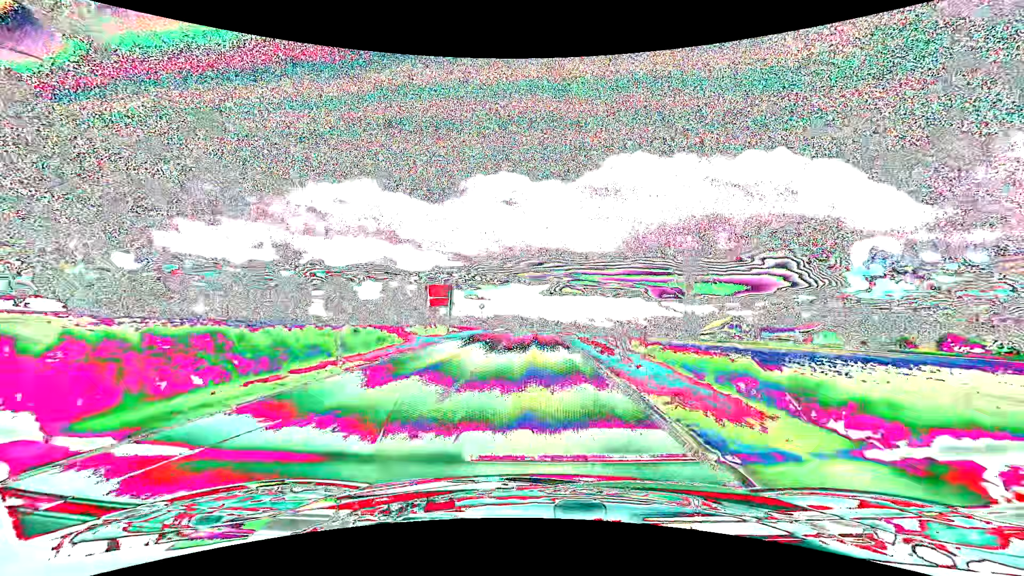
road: tertiary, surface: asphalt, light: Day
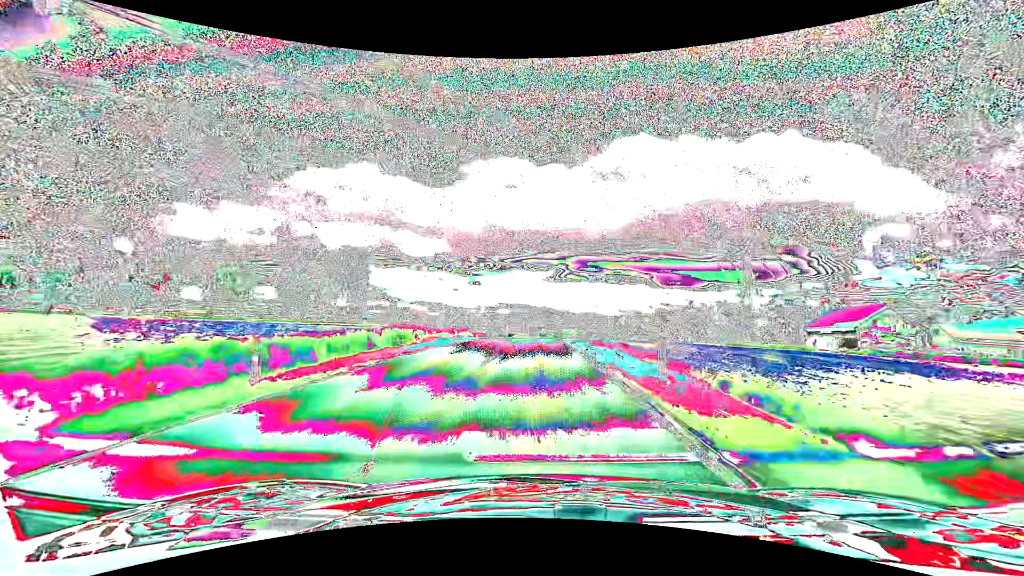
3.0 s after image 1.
(-0.3, +56.5) m; -1°
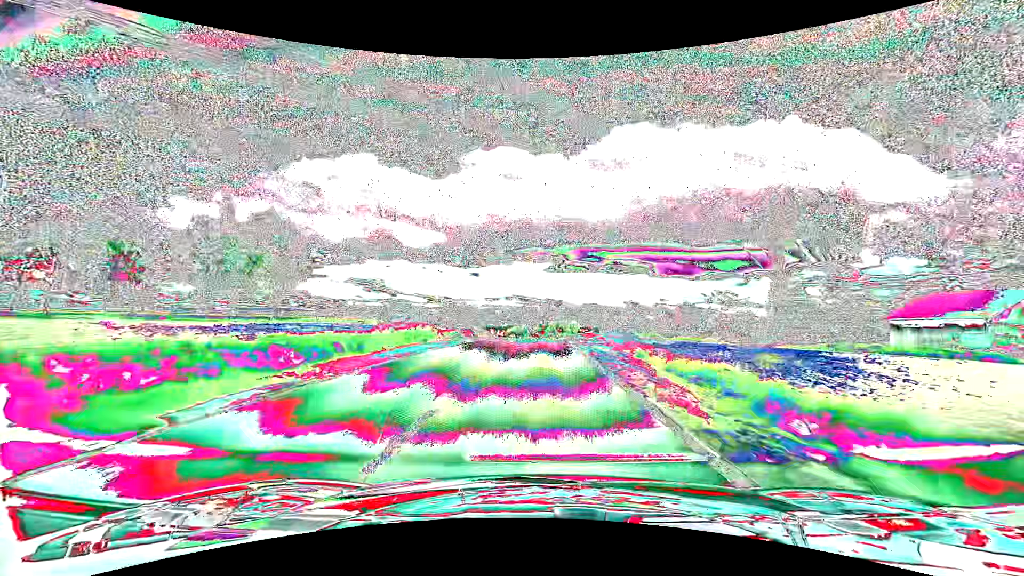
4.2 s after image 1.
(0.0, +22.4) m; 0°
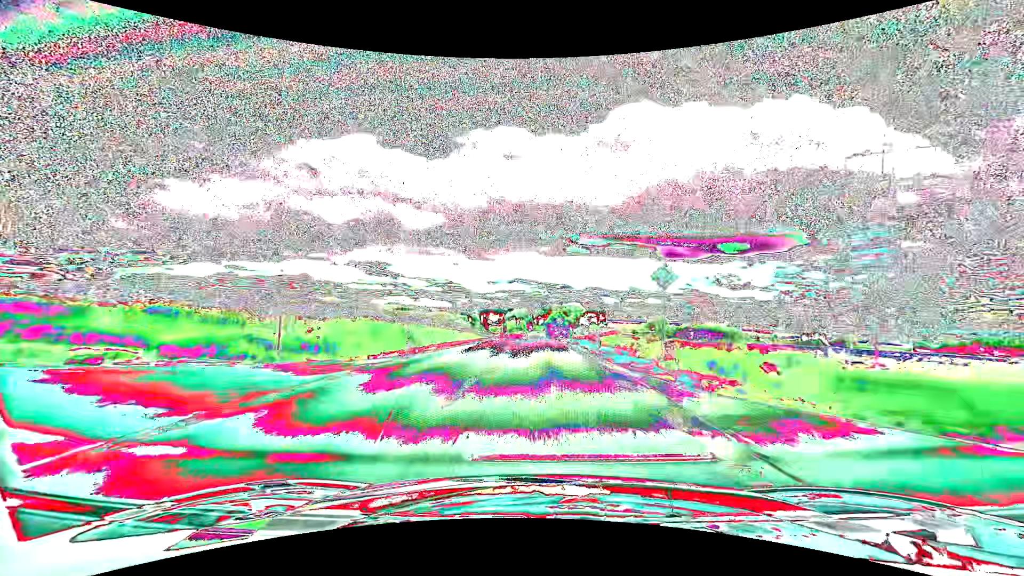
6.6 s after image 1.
(-0.1, +45.4) m; 0°
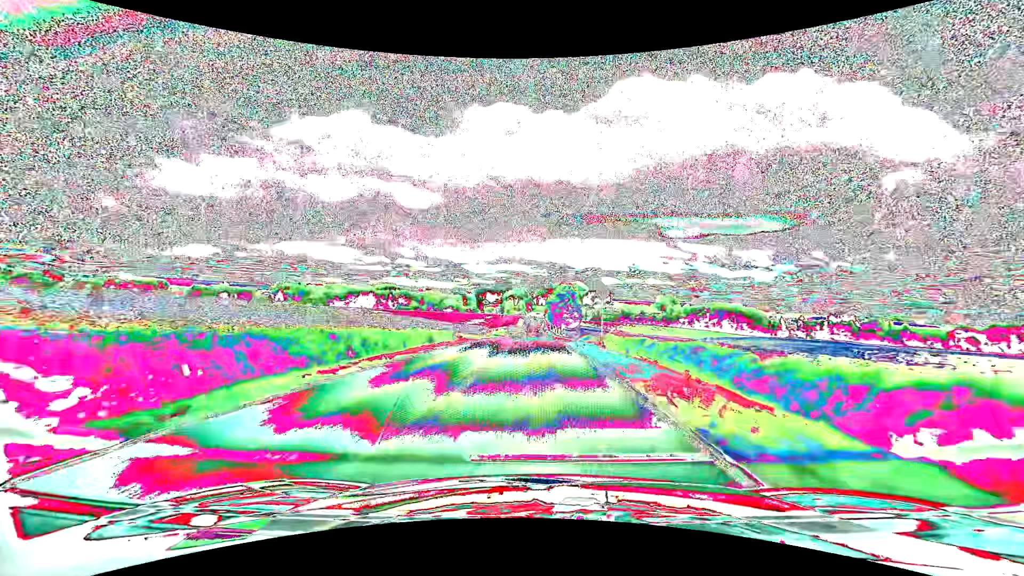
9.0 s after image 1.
(0.0, +47.4) m; 0°
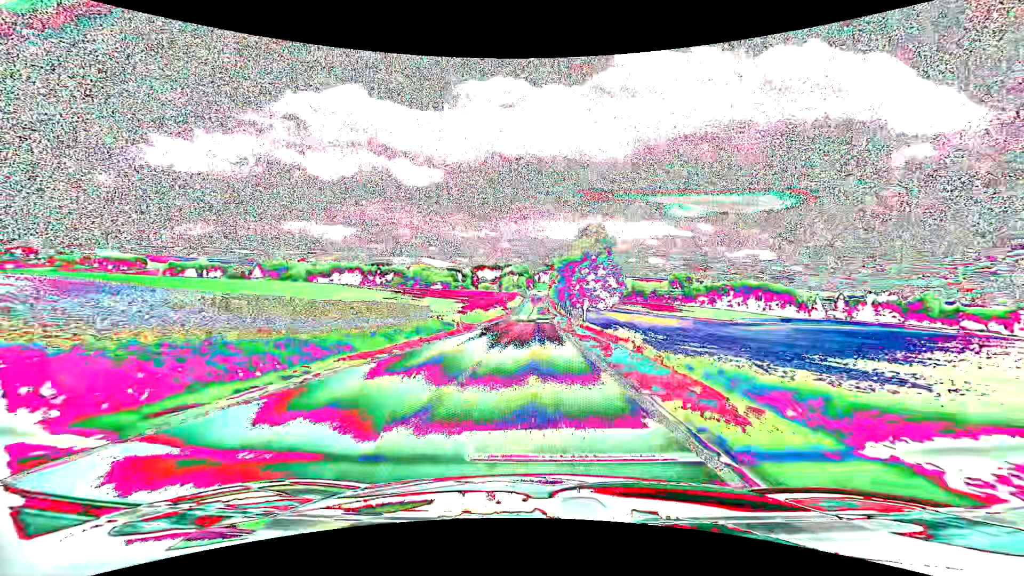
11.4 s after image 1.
(0.0, +49.9) m; 0°
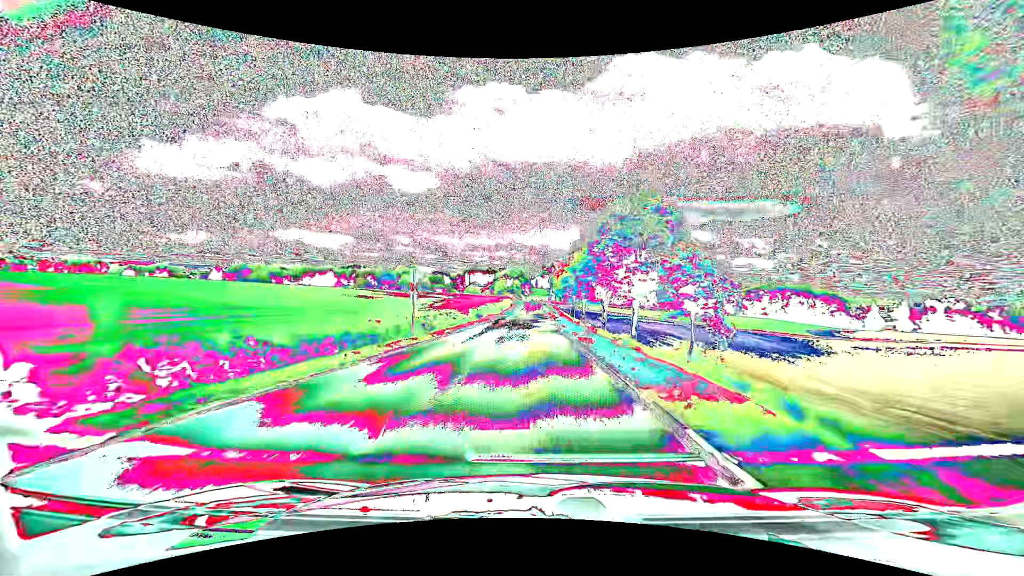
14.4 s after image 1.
(+0.1, +64.0) m; +1°
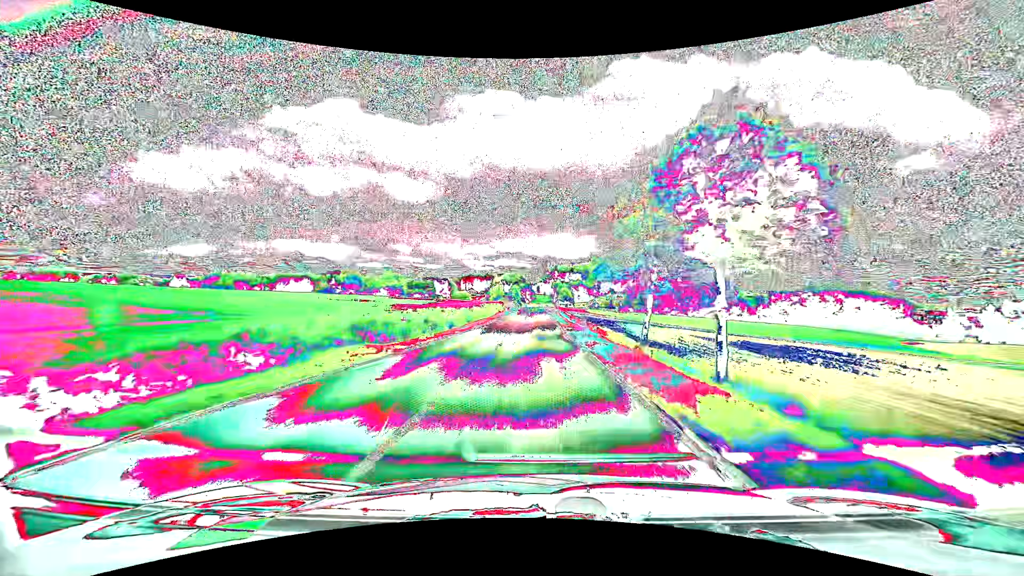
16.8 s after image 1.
(-0.5, +52.4) m; -1°
(0, +10) (0, +20) (0, +30) (0, +40) (0, +50) (0, +60) (0, +70) (0, +80) (0, +90) (0, +100) m
